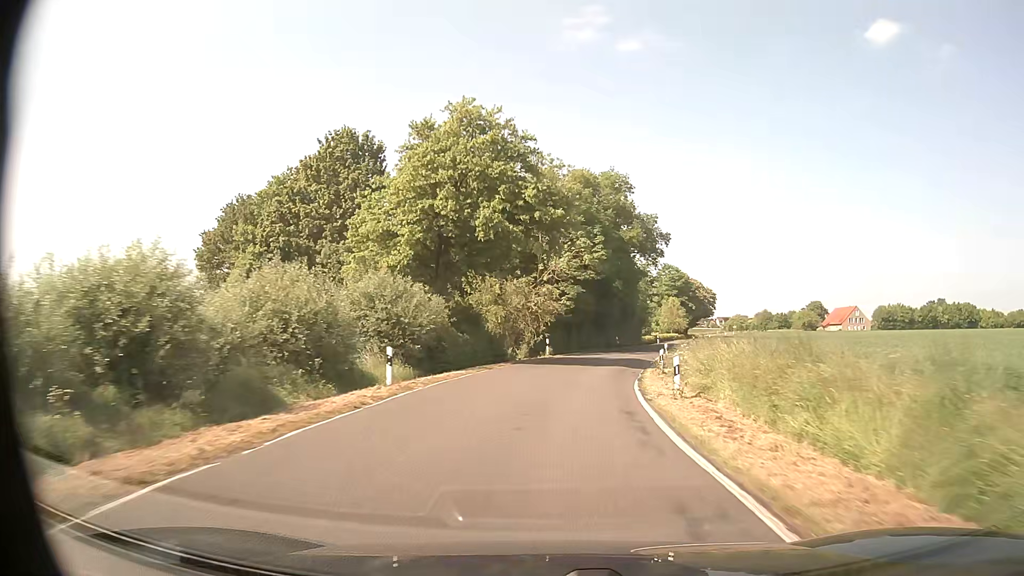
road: secondary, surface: asphalt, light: Day
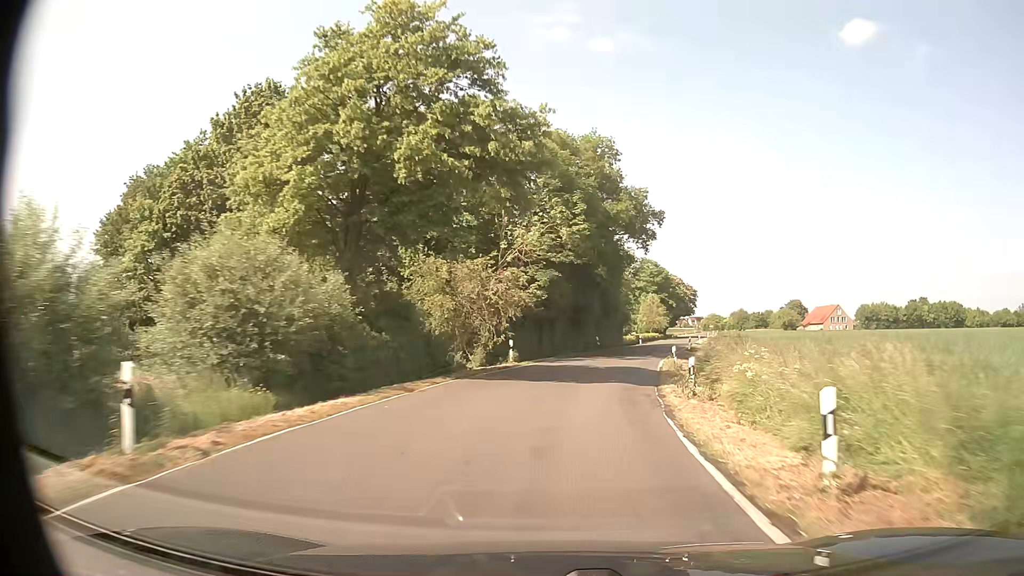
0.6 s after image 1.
(+0.2, +10.4) m; +2°
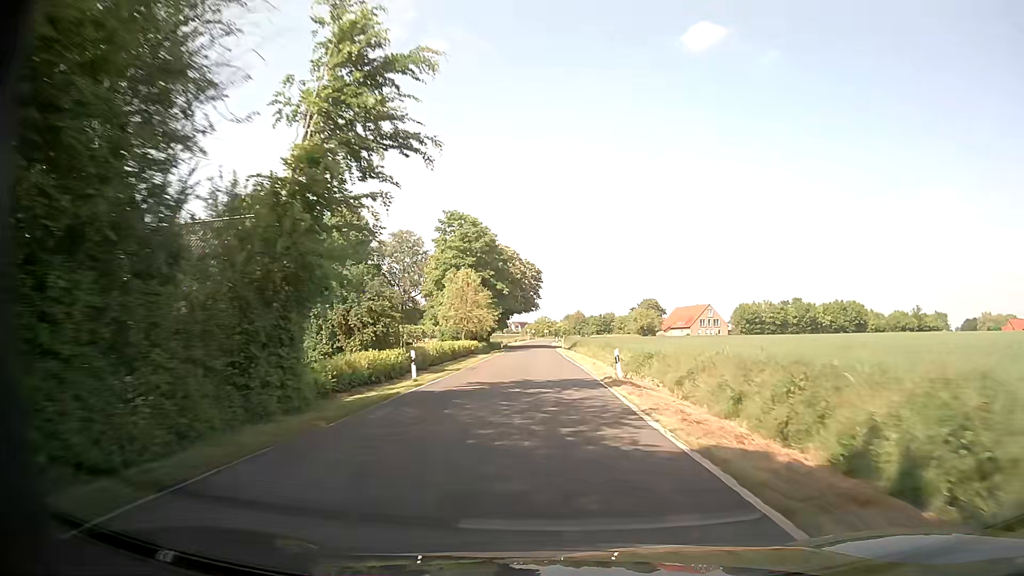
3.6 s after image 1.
(+8.7, +53.3) m; +16°
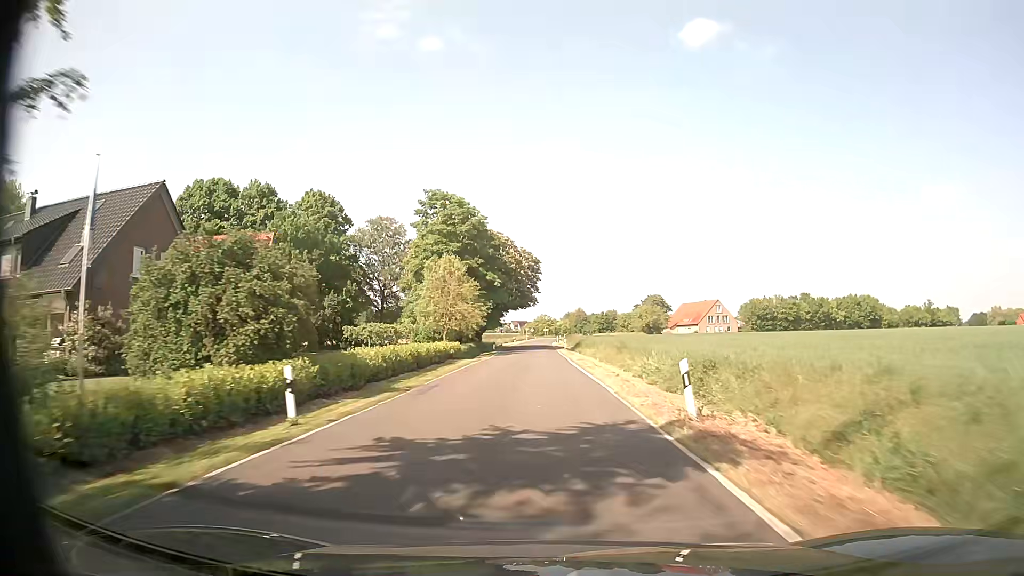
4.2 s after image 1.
(0.0, +11.0) m; 0°
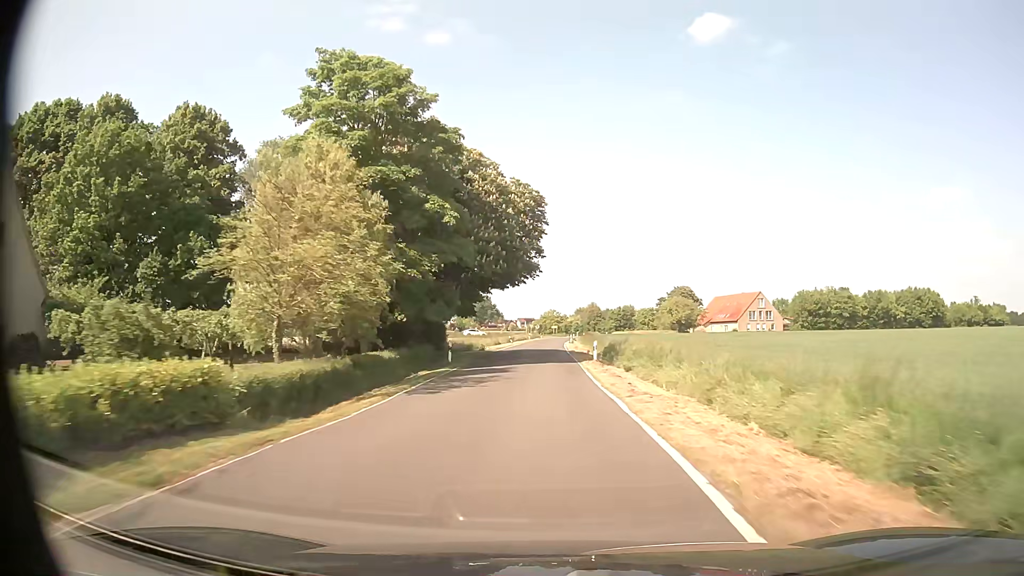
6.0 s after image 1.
(0.0, +33.0) m; 0°
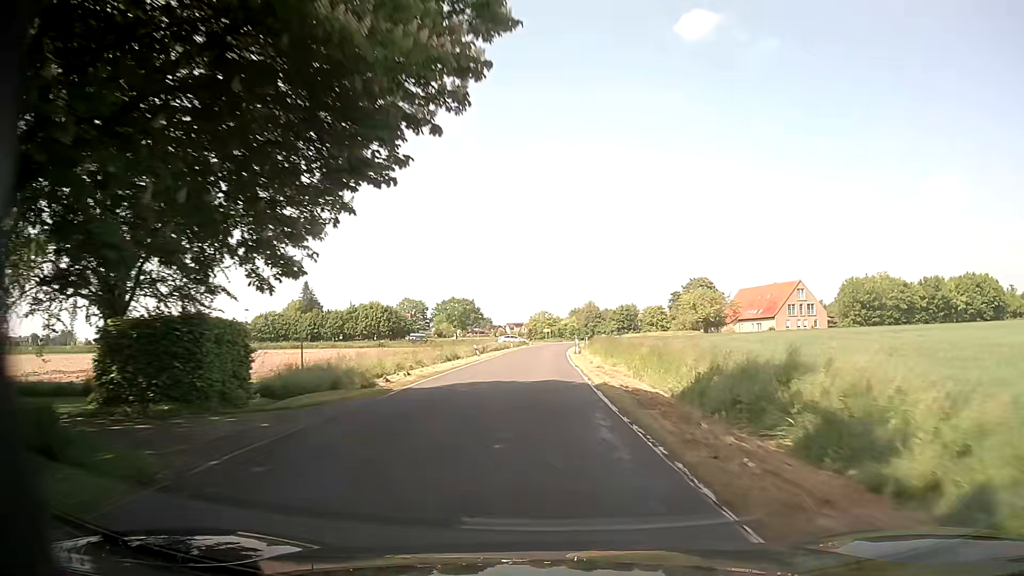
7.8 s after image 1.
(0.0, +32.5) m; +1°
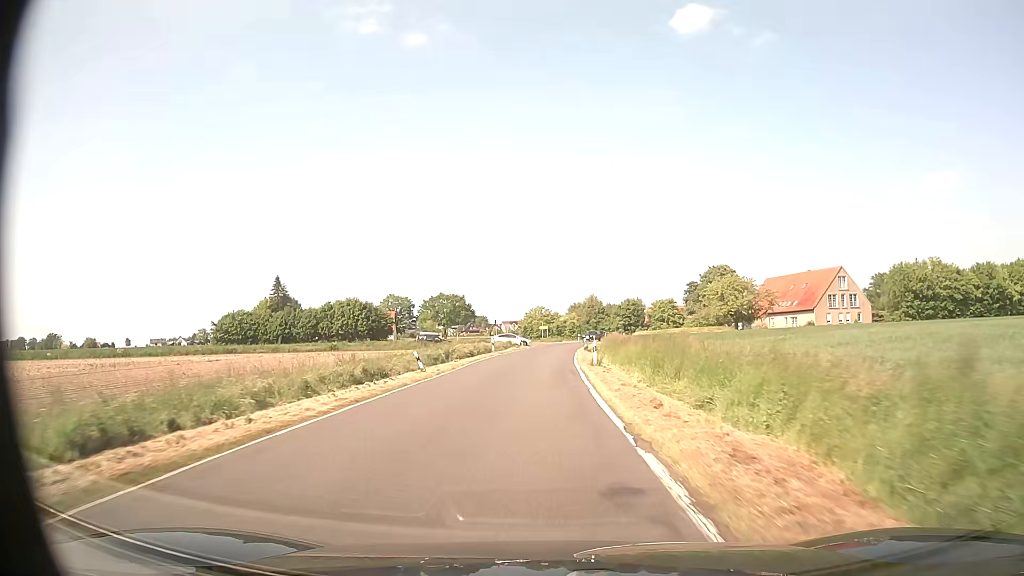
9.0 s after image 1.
(+0.1, +21.1) m; 0°
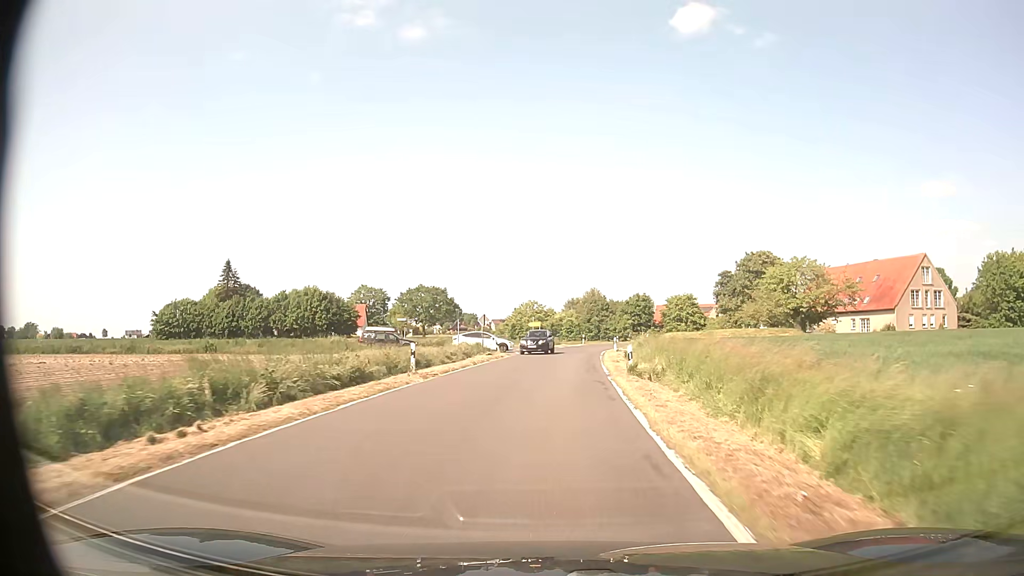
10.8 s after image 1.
(-0.1, +28.7) m; 0°
